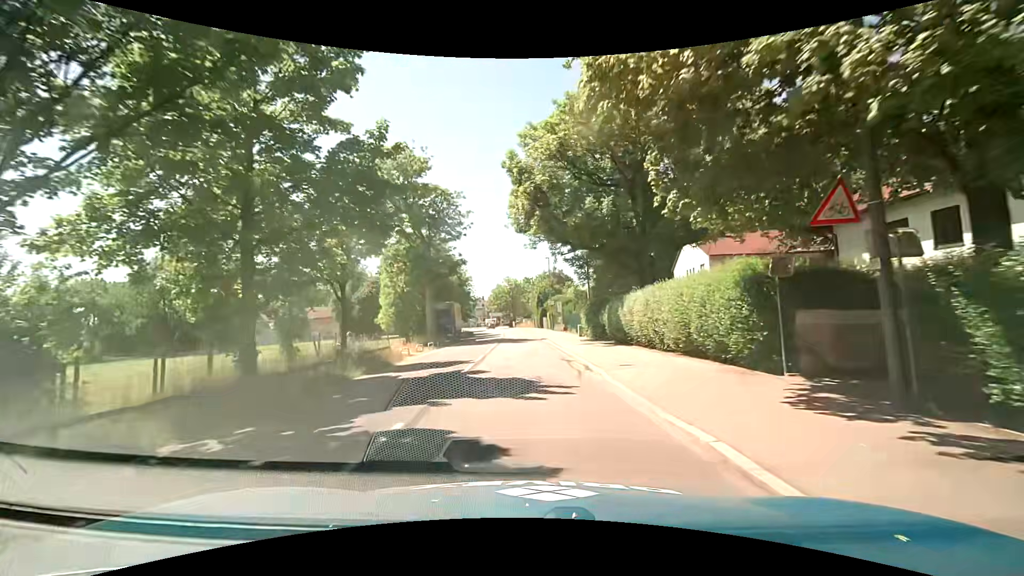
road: tertiary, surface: asphalt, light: Day
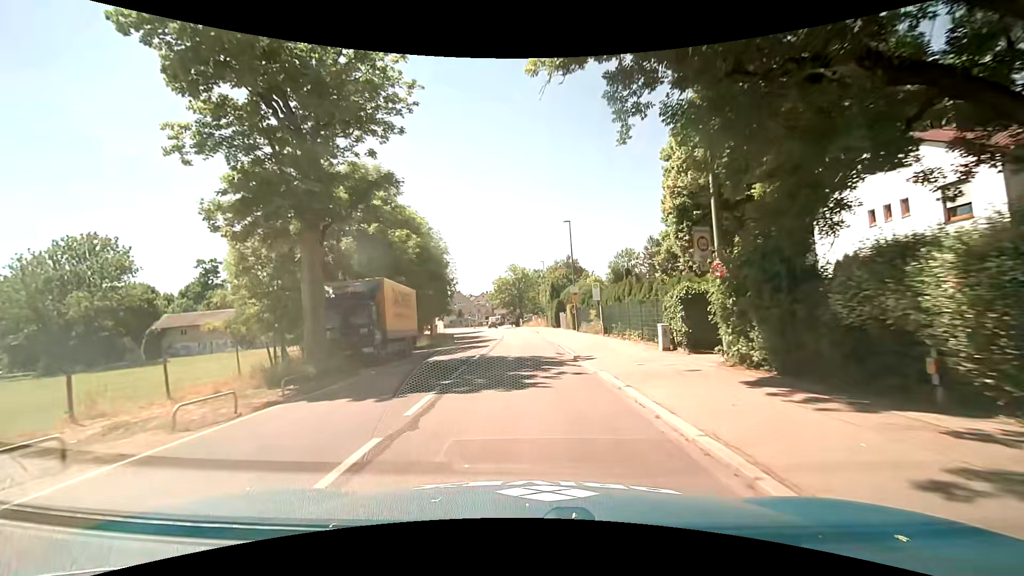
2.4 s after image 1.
(-0.2, +24.2) m; -1°
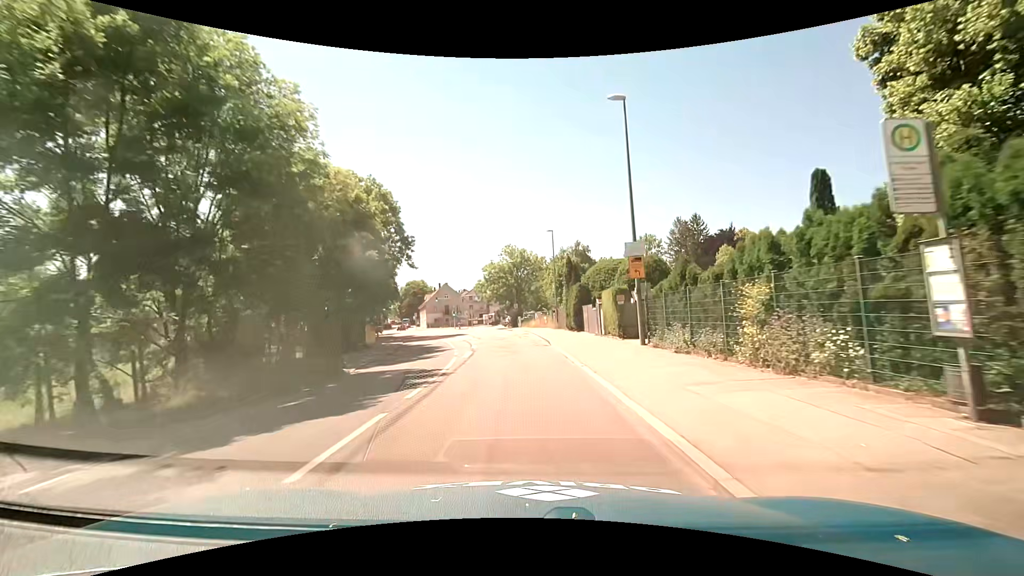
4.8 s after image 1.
(0.0, +25.8) m; 0°
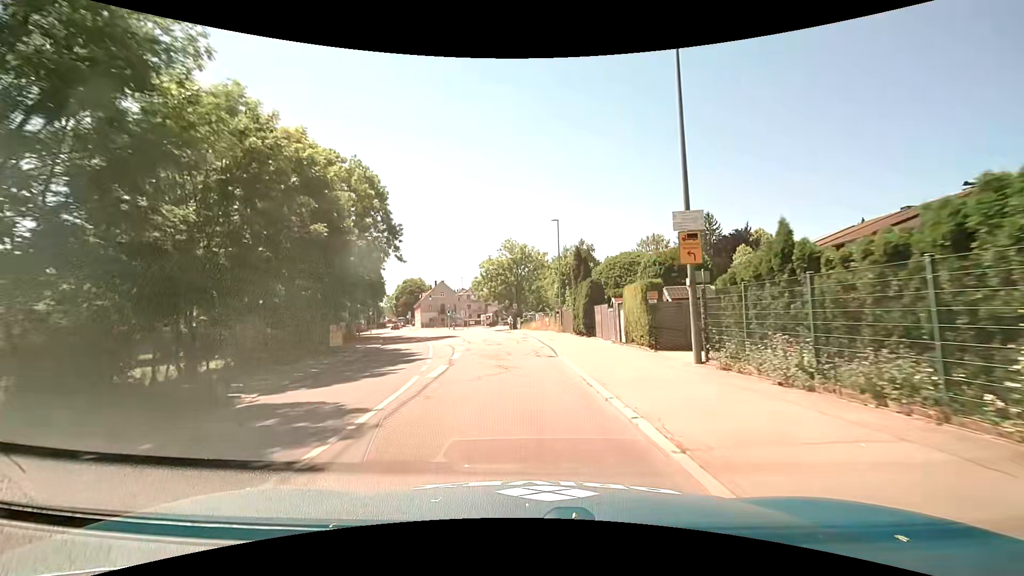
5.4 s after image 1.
(0.0, +6.4) m; -1°
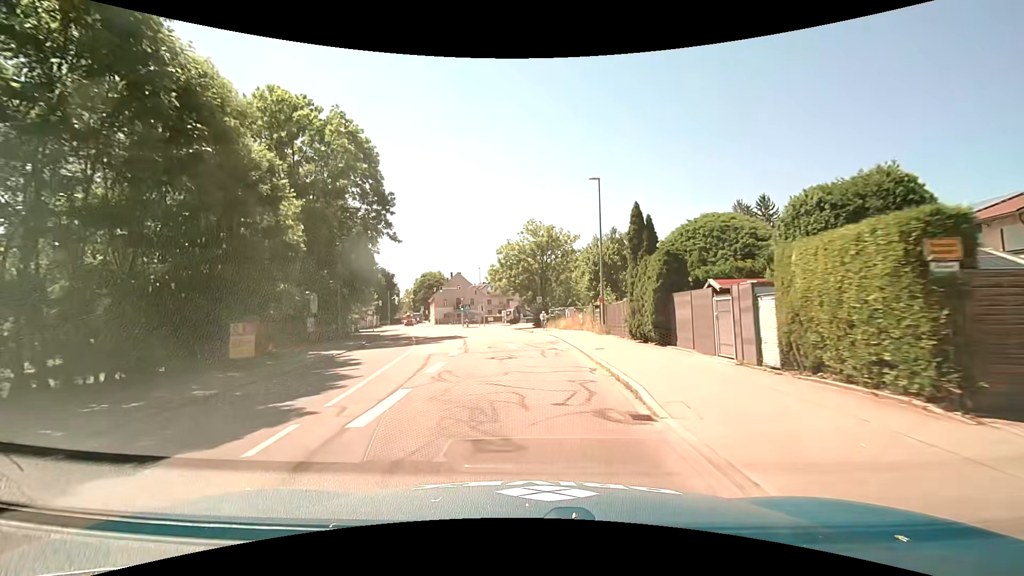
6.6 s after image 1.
(-0.1, +12.3) m; -2°
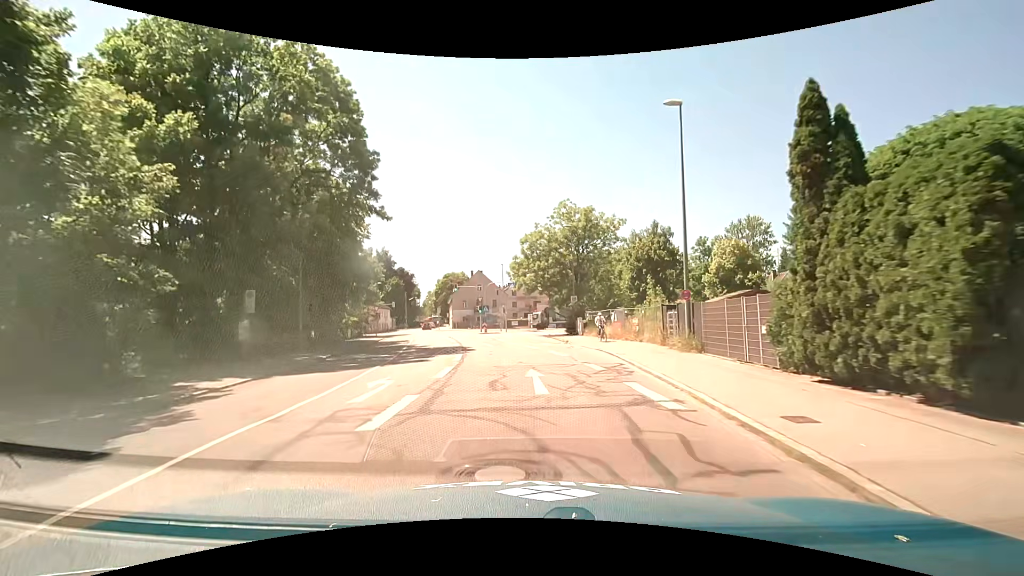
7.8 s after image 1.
(-0.4, +12.0) m; -3°
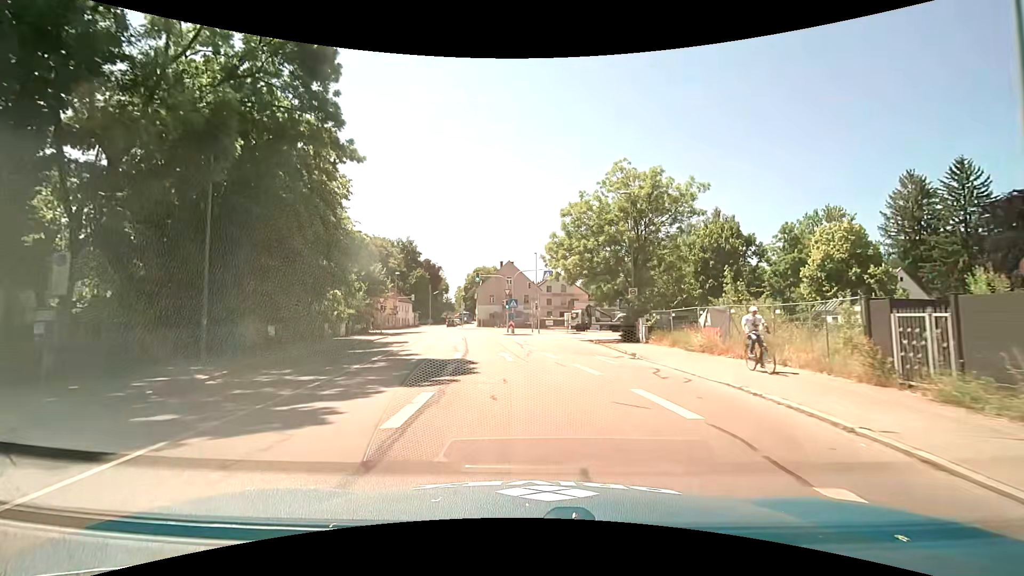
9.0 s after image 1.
(-0.4, +12.2) m; -4°
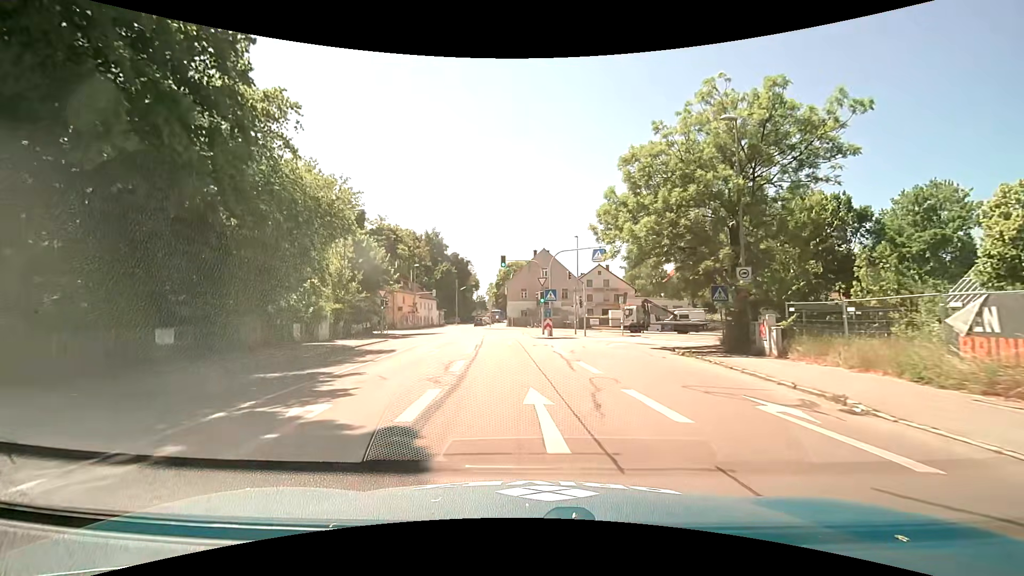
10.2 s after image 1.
(-0.4, +12.1) m; -4°
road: tertiary_link
